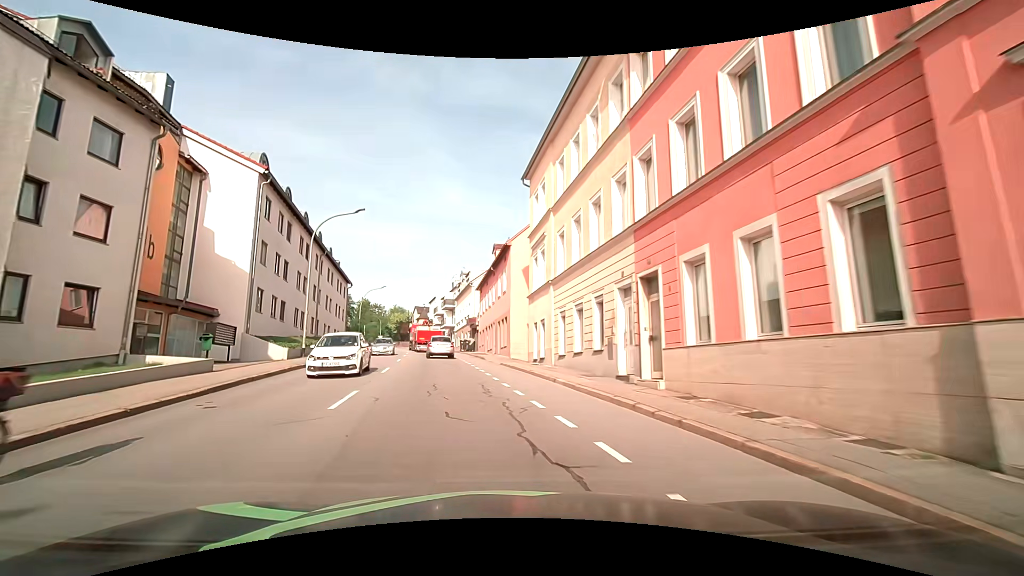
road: tertiary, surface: asphalt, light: Day
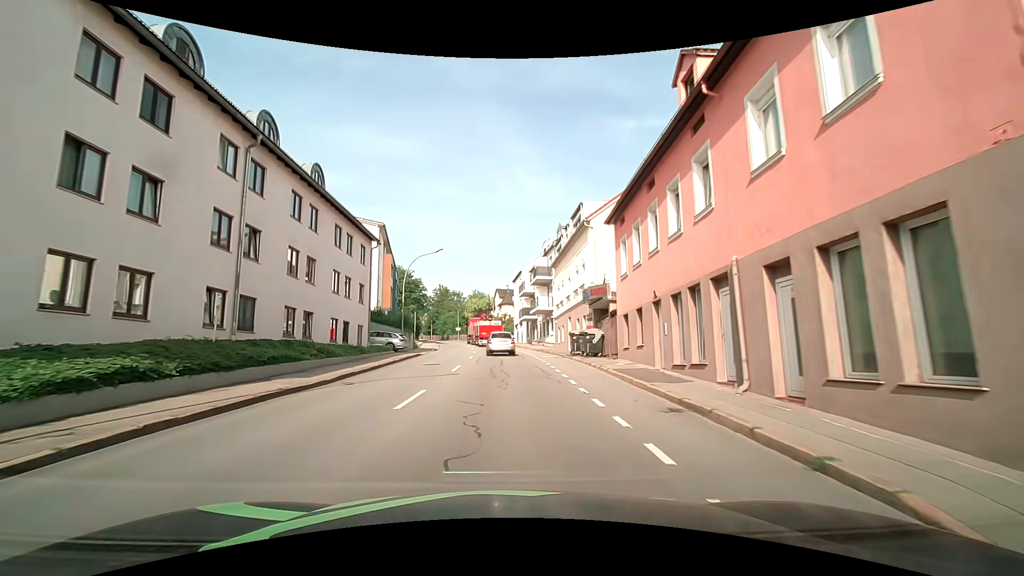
(-3.6, +27.7) m; -9°
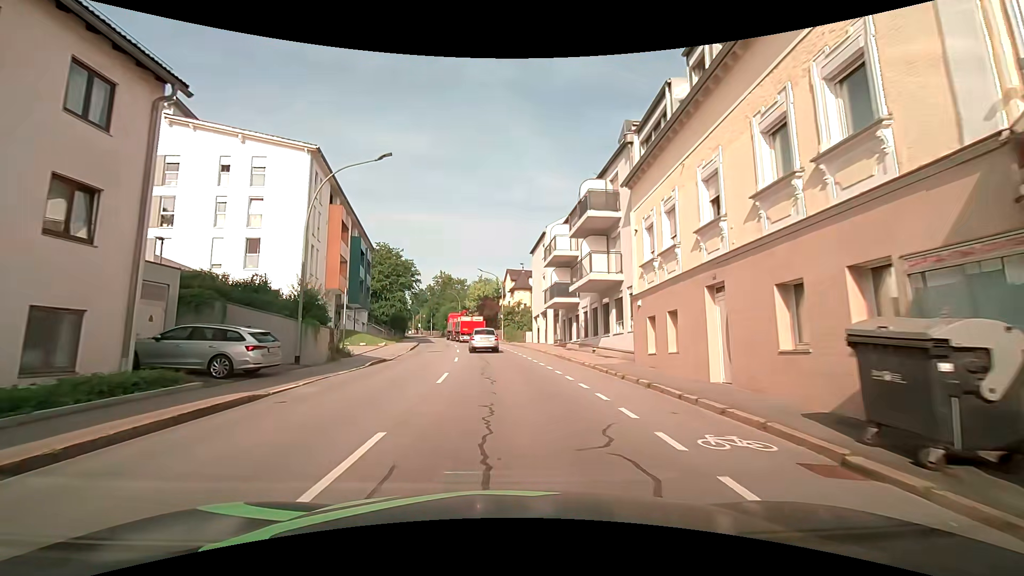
(-0.5, +23.5) m; -2°
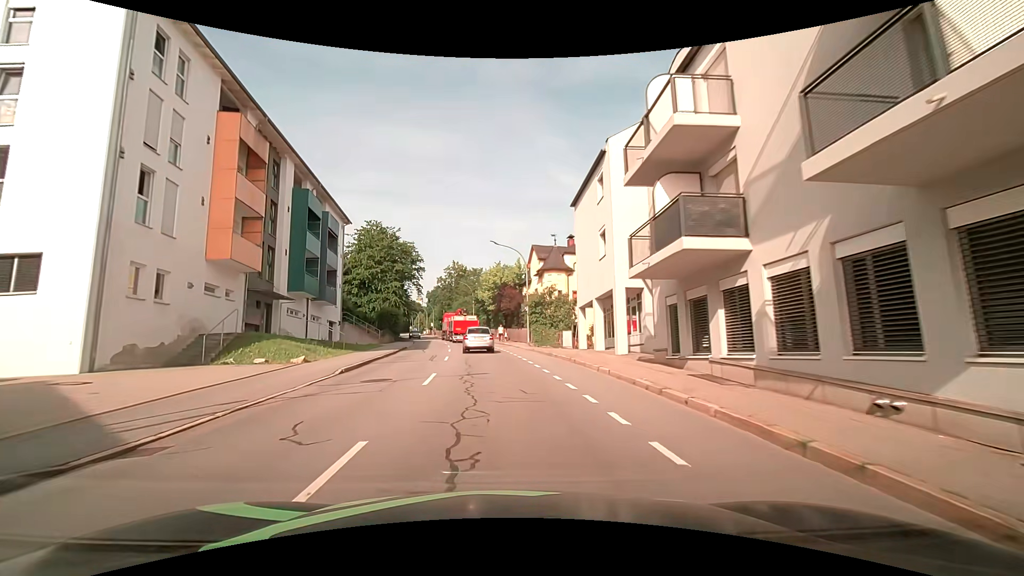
(-0.4, +18.8) m; -2°
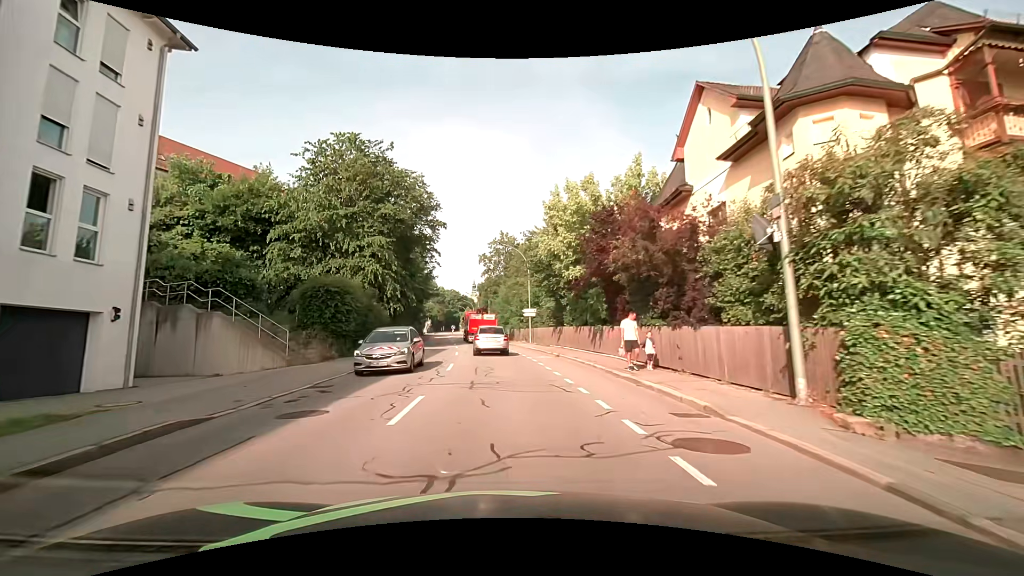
(-2.1, +32.5) m; -7°
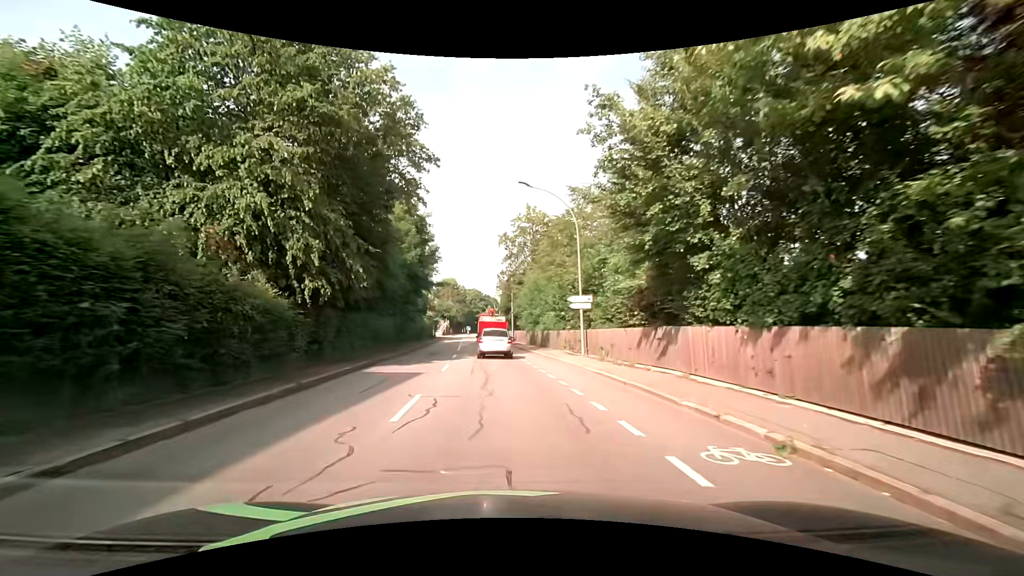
(-0.4, +17.9) m; -3°
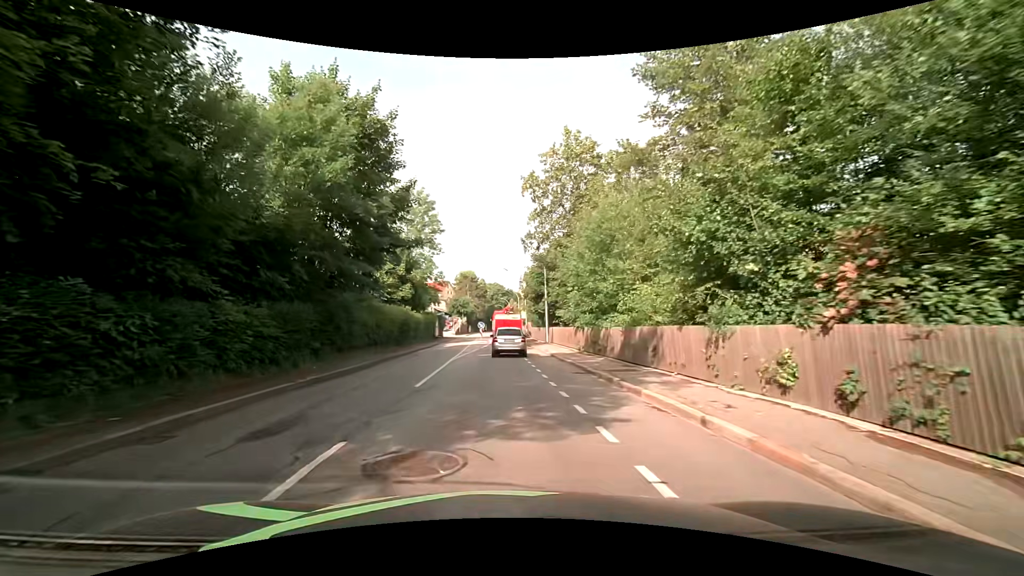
(-0.4, +22.2) m; -2°
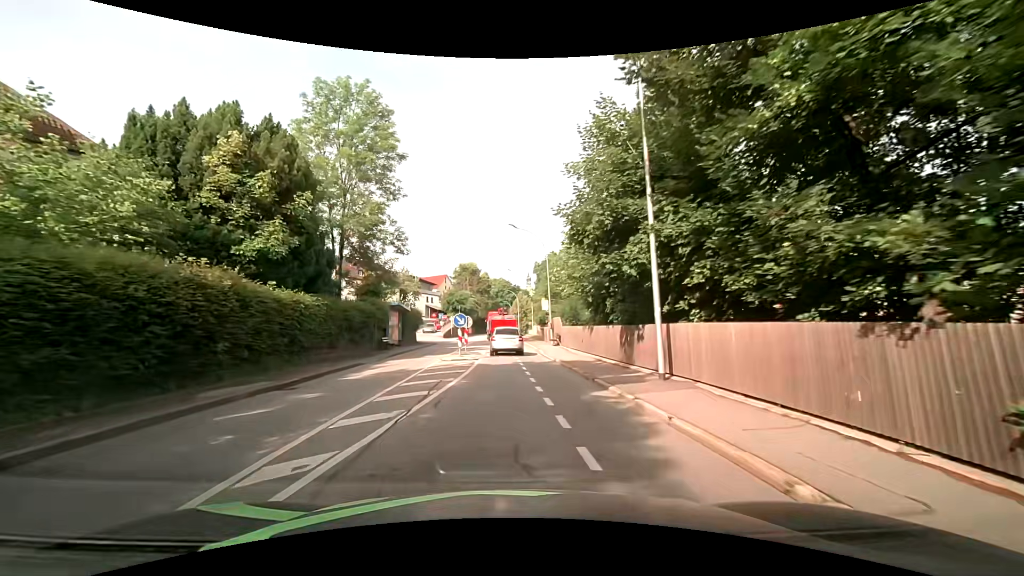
(-0.3, +27.5) m; -2°
(0, +10) (+1, +20) (+1, +30) (0, +40) (0, +50) (-1, +60) (-1, +70) (-1, +80) (-1, +90) (-1, +100) m
